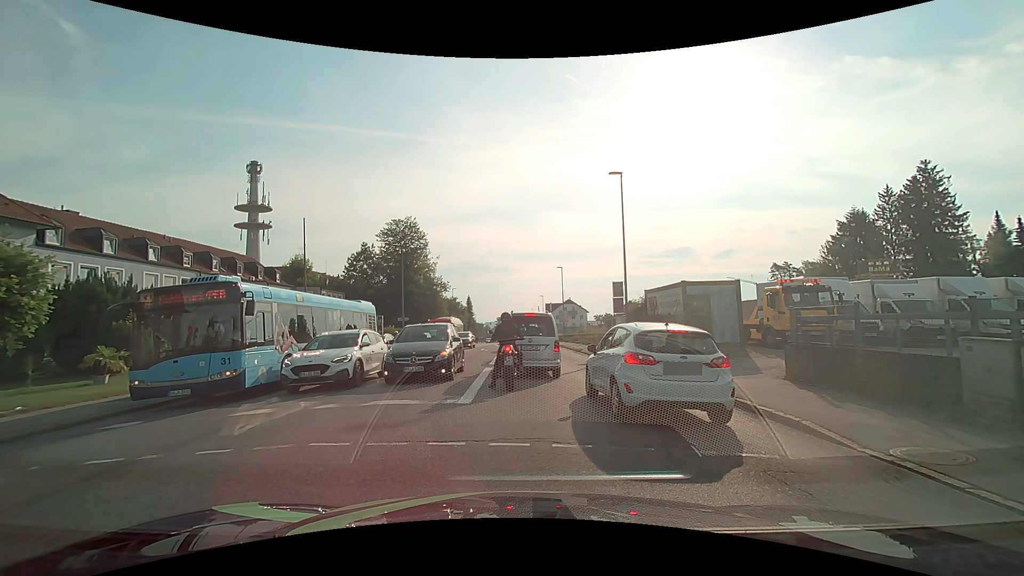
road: tertiary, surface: asphalt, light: Day
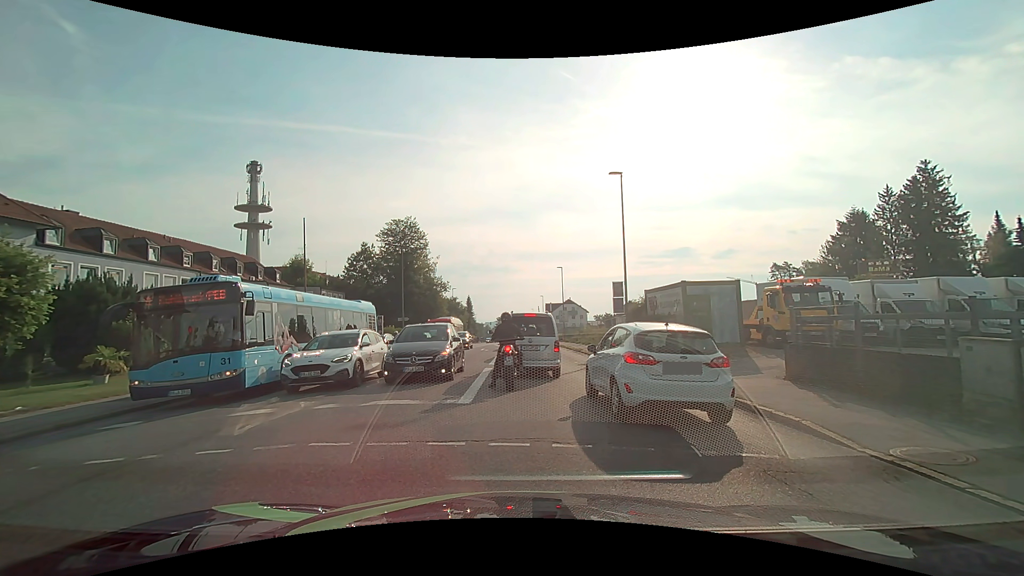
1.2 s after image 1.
(0.0, 0.0) m; 0°
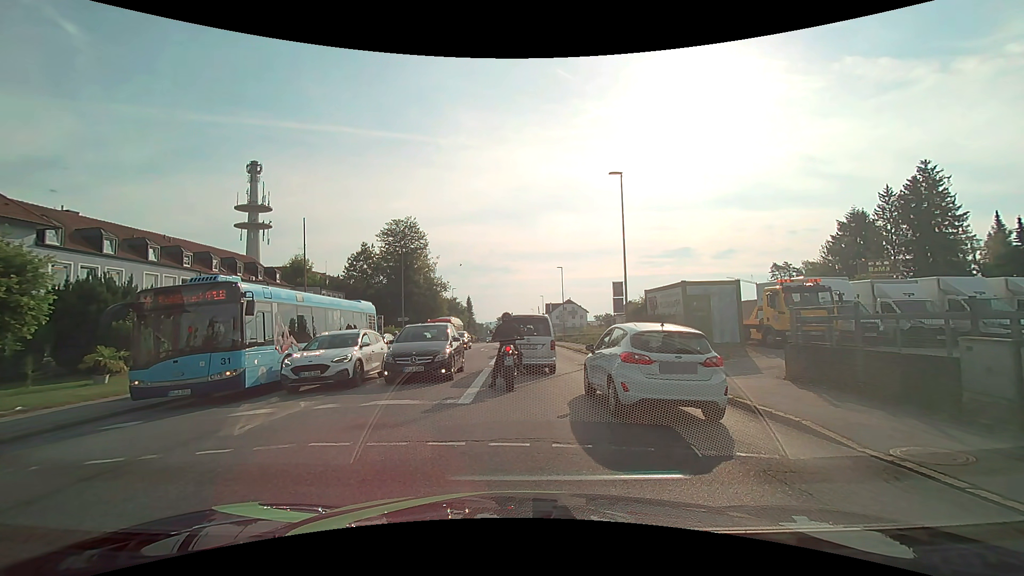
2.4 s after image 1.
(0.0, 0.0) m; 0°
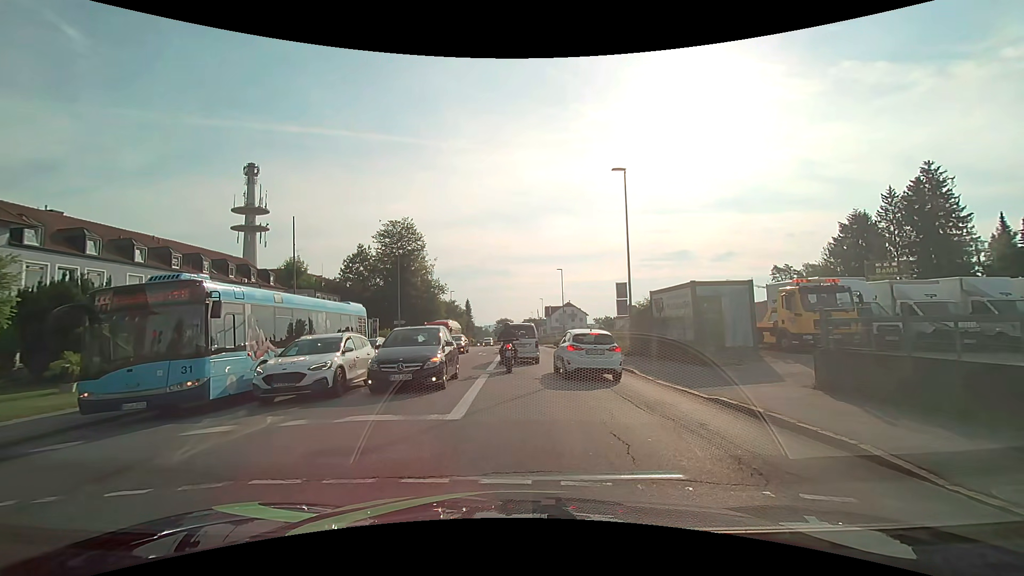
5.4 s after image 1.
(0.0, +1.4) m; 0°
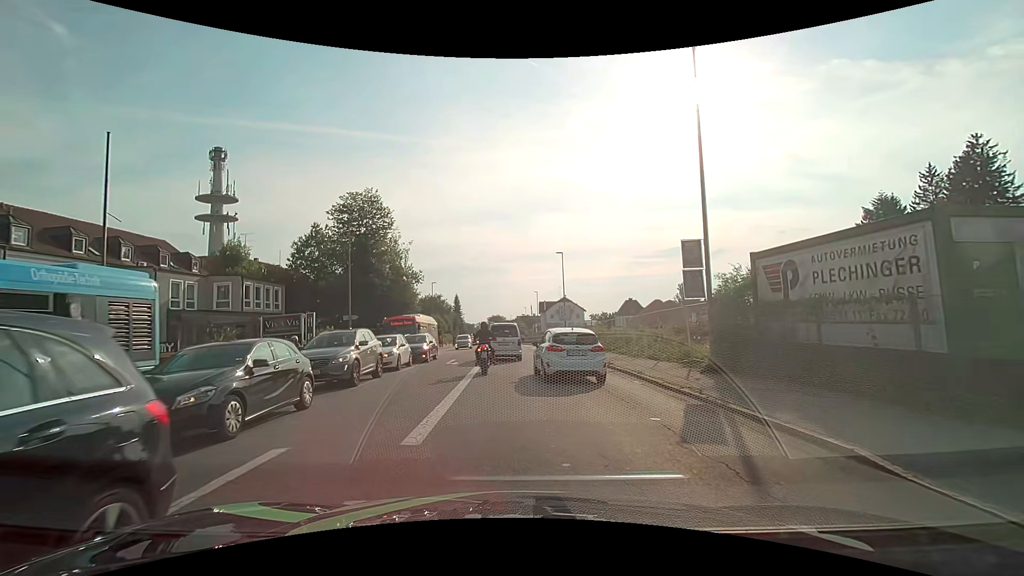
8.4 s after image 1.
(+0.1, +12.6) m; +1°
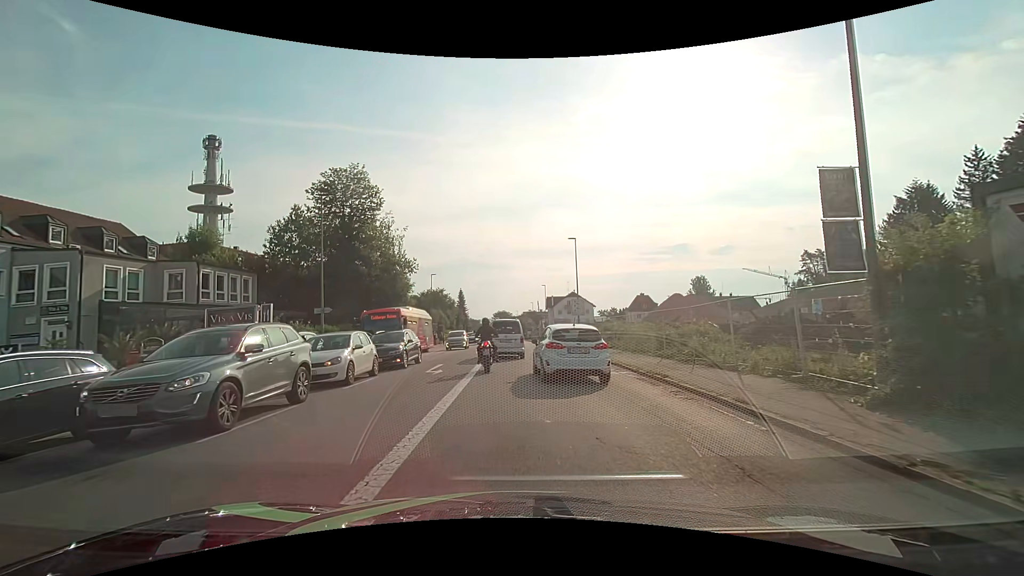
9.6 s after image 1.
(-0.1, +6.6) m; -1°
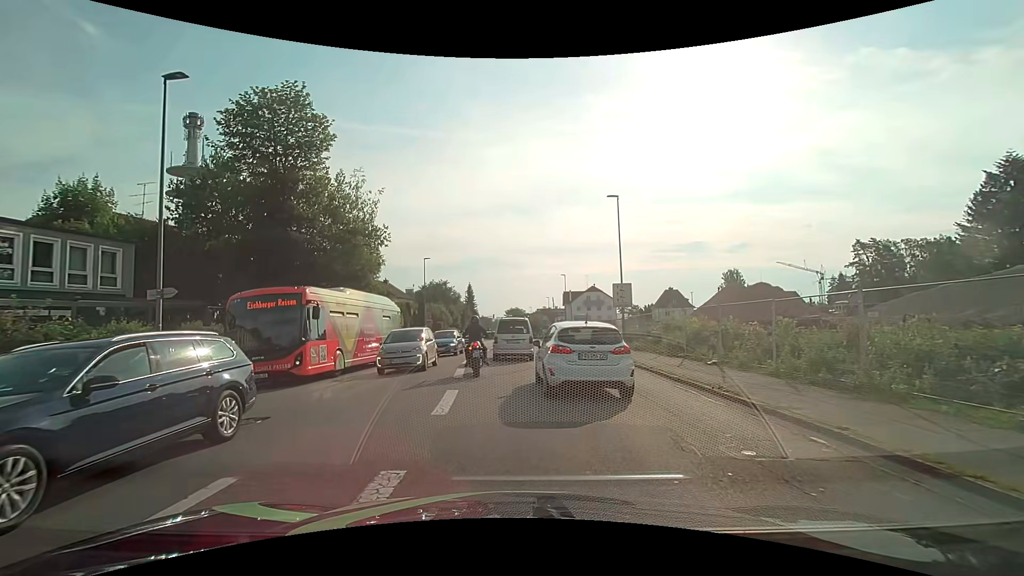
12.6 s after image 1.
(-0.2, +14.8) m; -2°
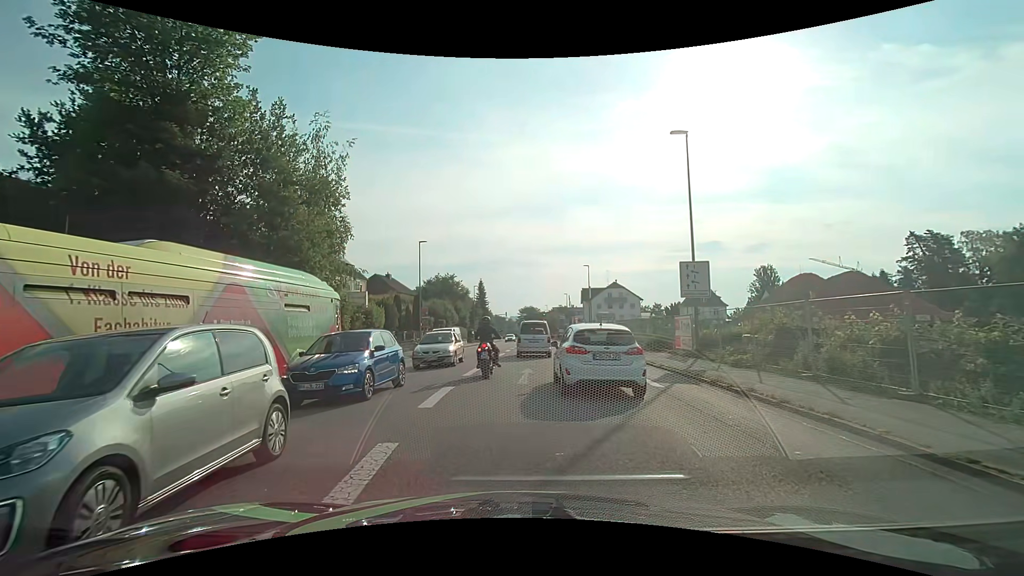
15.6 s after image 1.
(0.0, +10.9) m; -2°
(0, +10) (+1, +20) (+3, +30) (+3, +40) (+3, +50) (+3, +60) (+4, +70) (+4, +80) (+5, +90) (+5, +100) m
